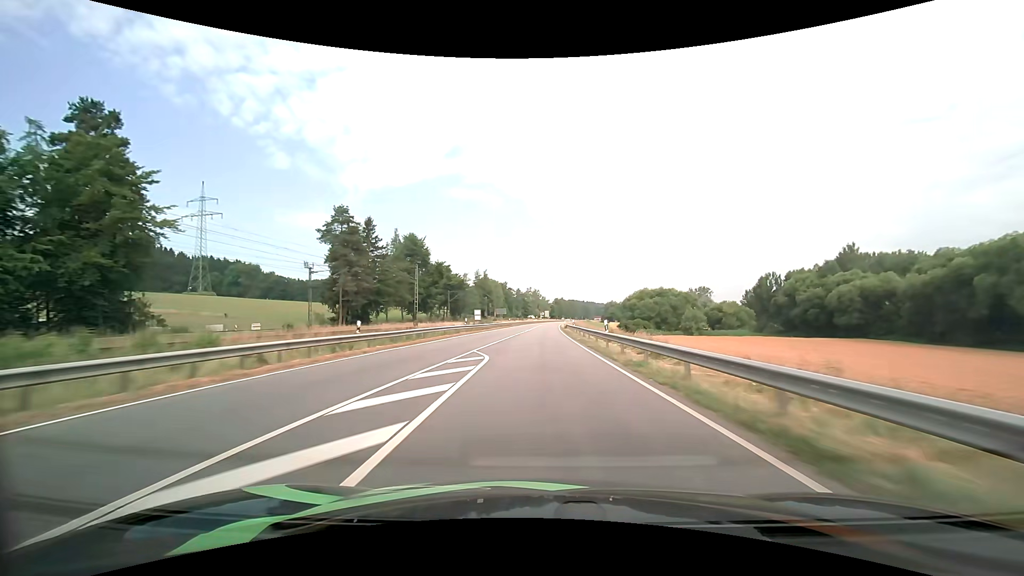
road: primary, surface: asphalt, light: Day
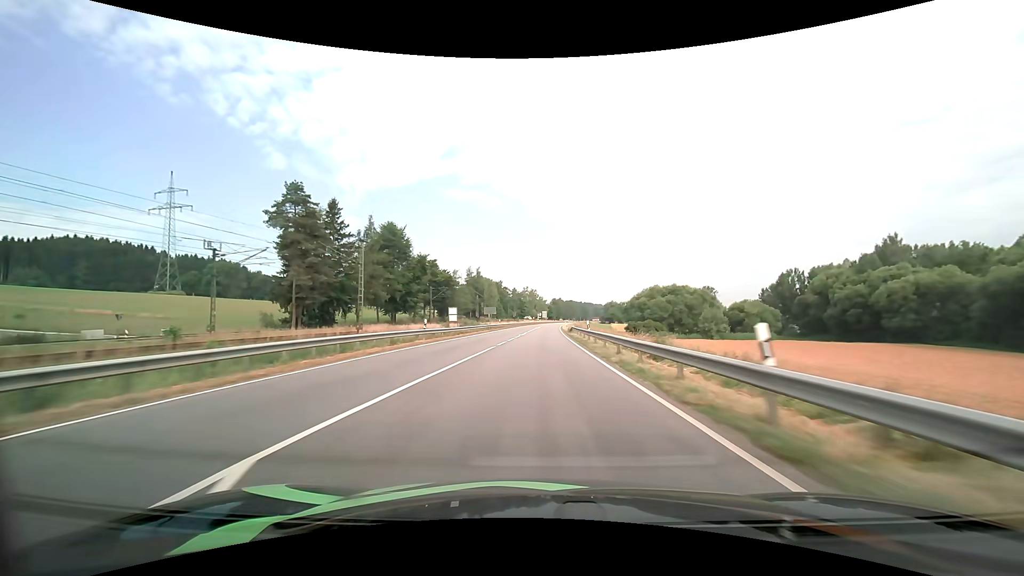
(+0.1, +16.2) m; +1°
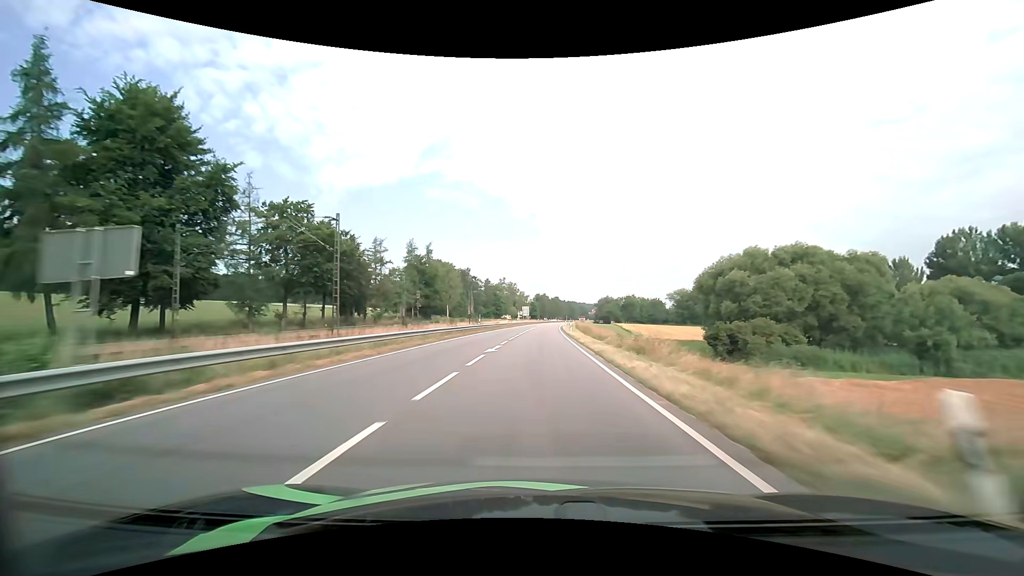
(+0.8, +66.6) m; +2°
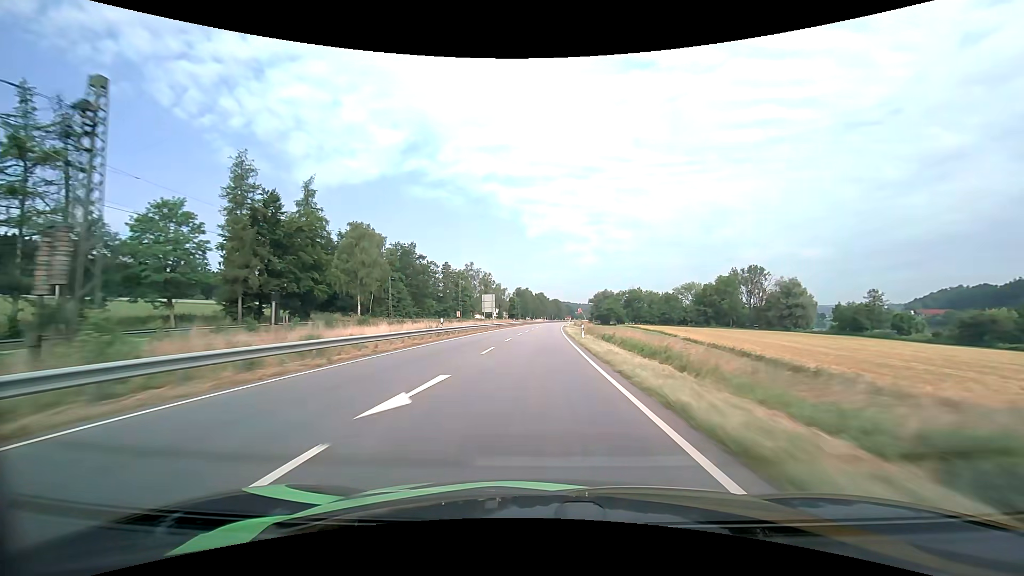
(+1.3, +67.3) m; +2°
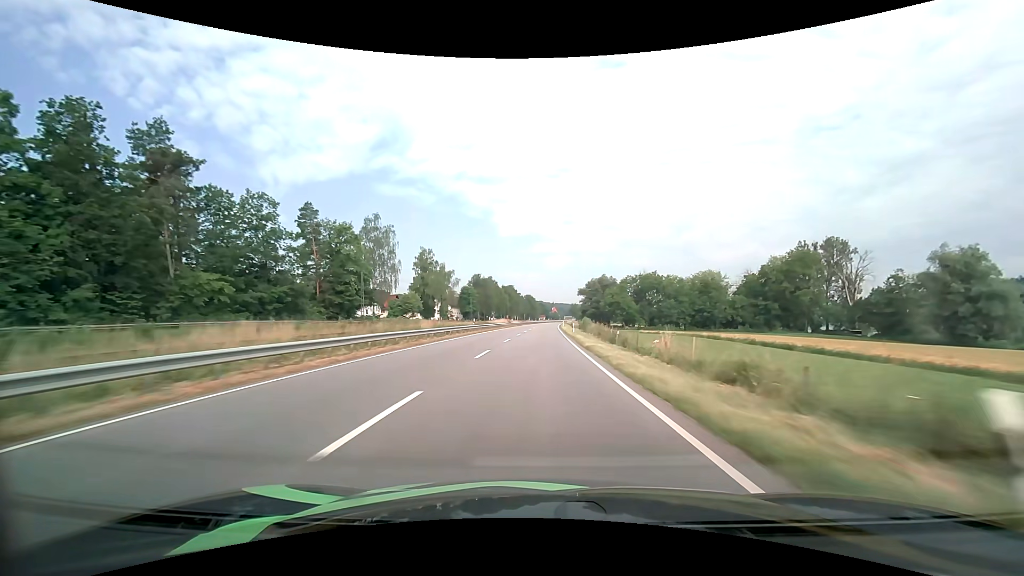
(+2.1, +85.0) m; +3°
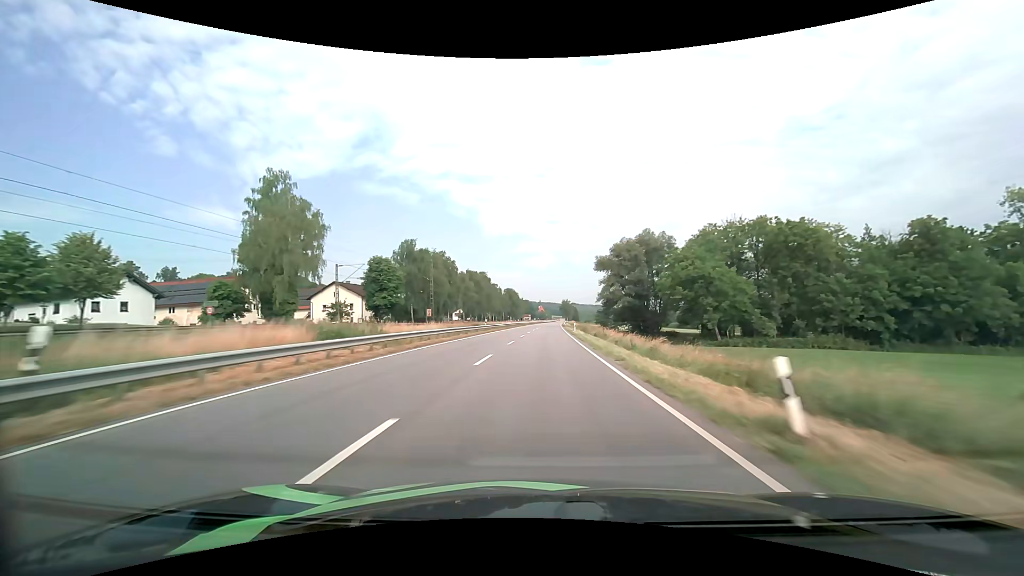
(+1.4, +87.1) m; +2°
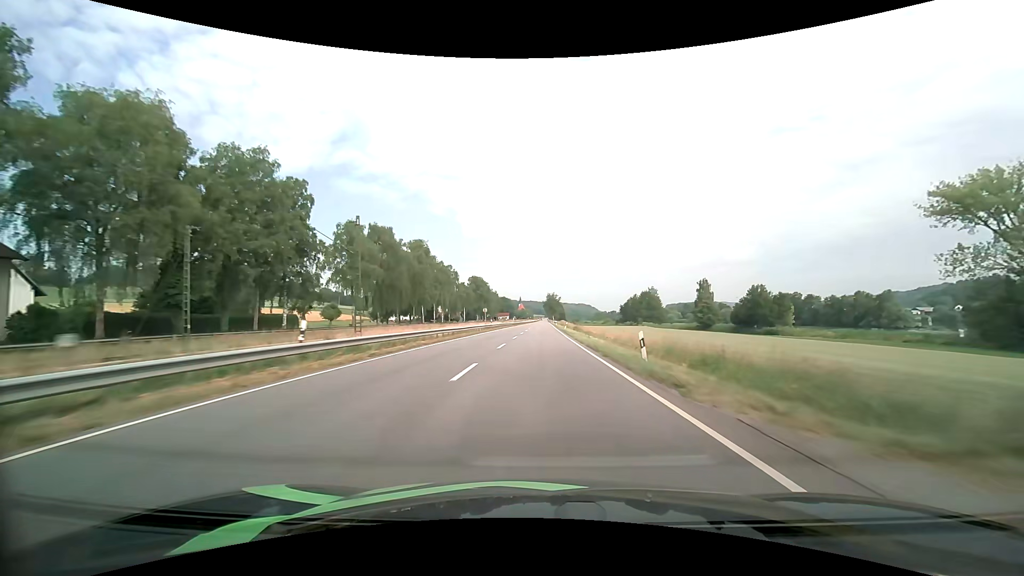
(+2.0, +88.4) m; +2°
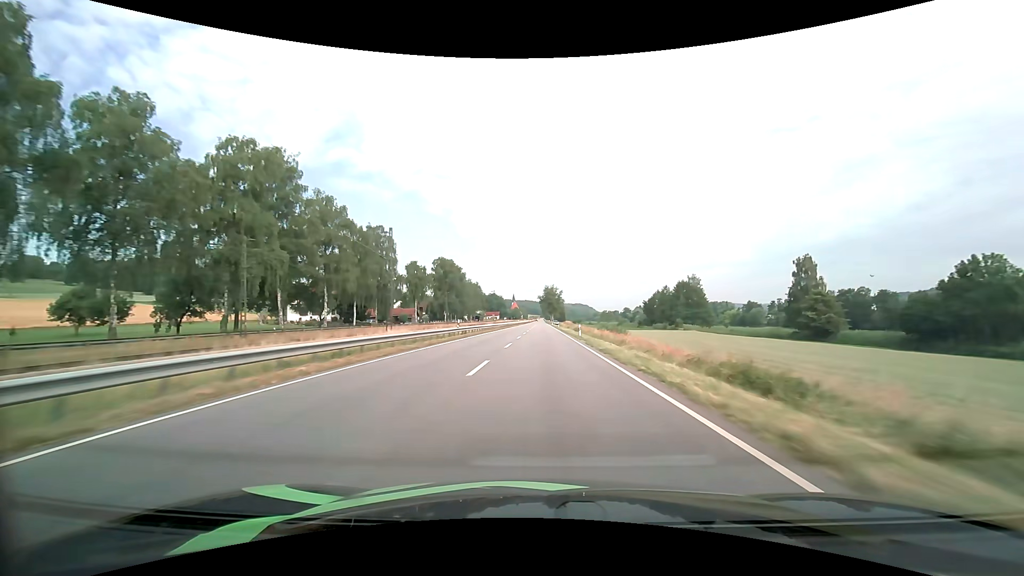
(+0.4, +71.3) m; +1°
(0, +10) (0, +20) (0, +30) (0, +40) (0, +50) (0, +60) (0, +70) (0, +80) (0, +90) (+1, +100) m
